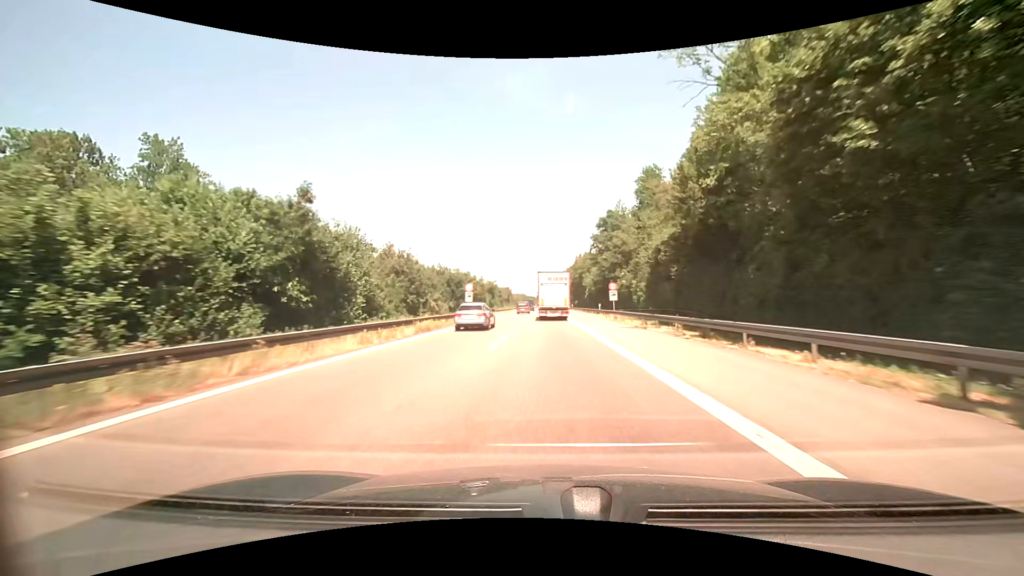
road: motorway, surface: asphalt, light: Day
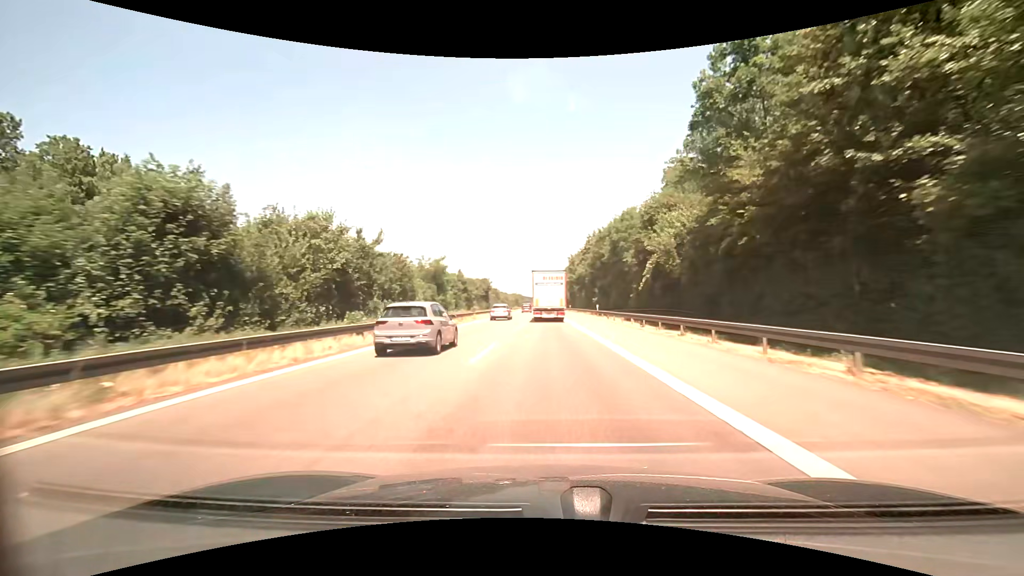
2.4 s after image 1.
(+0.2, +53.9) m; 0°
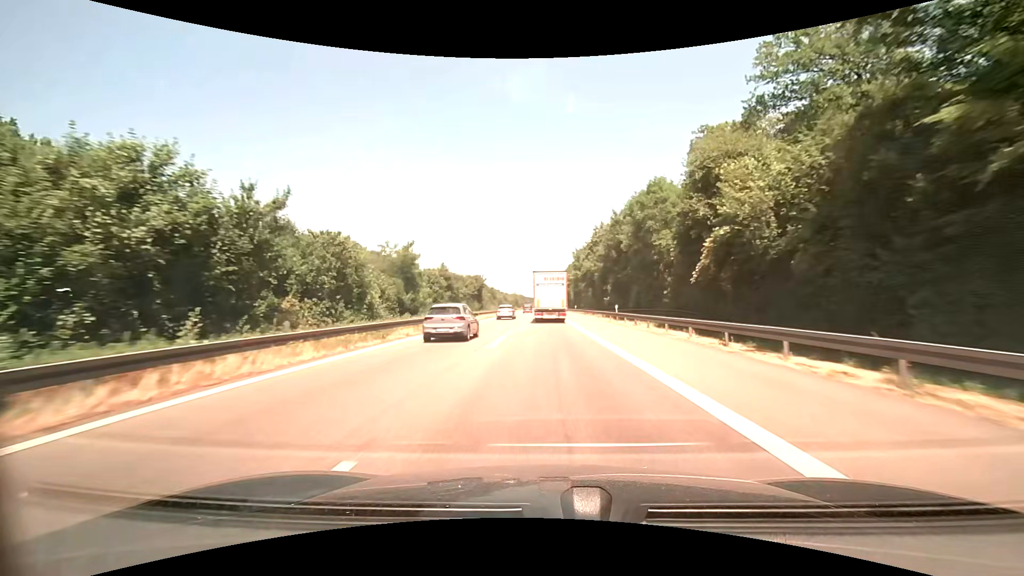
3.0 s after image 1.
(0.0, +13.2) m; 0°
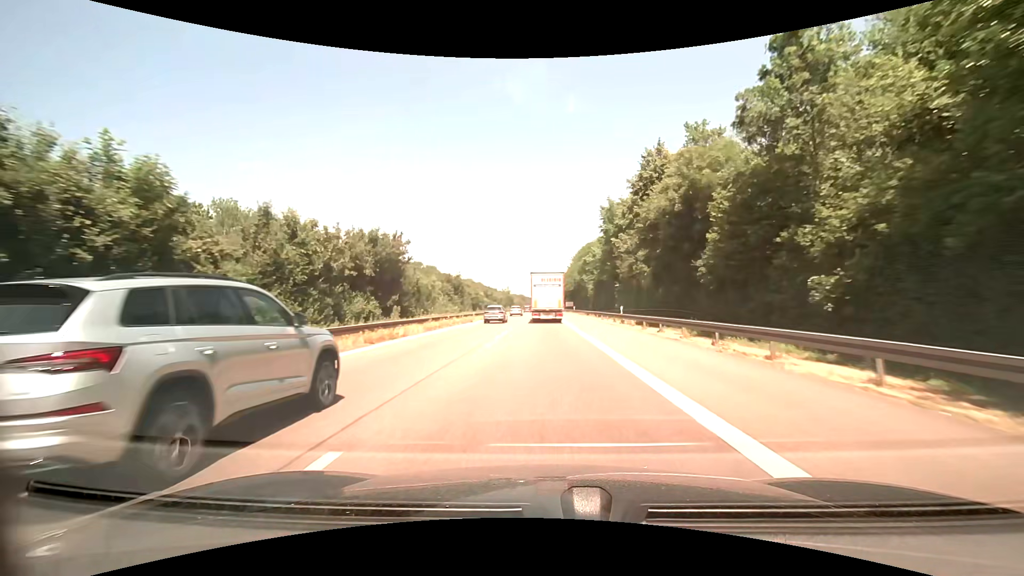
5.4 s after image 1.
(+0.1, +51.8) m; 0°
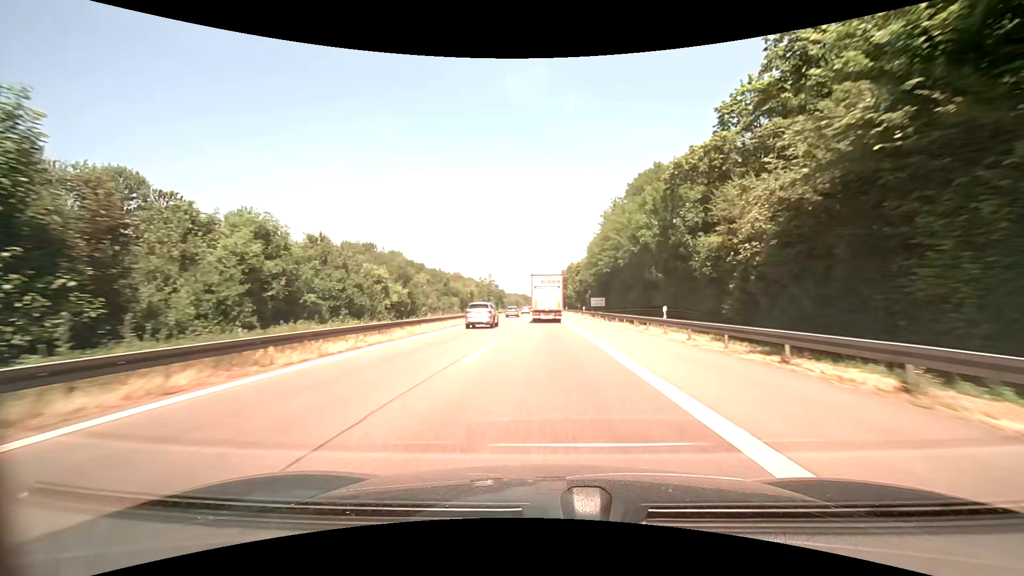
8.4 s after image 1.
(-0.1, +64.9) m; 0°
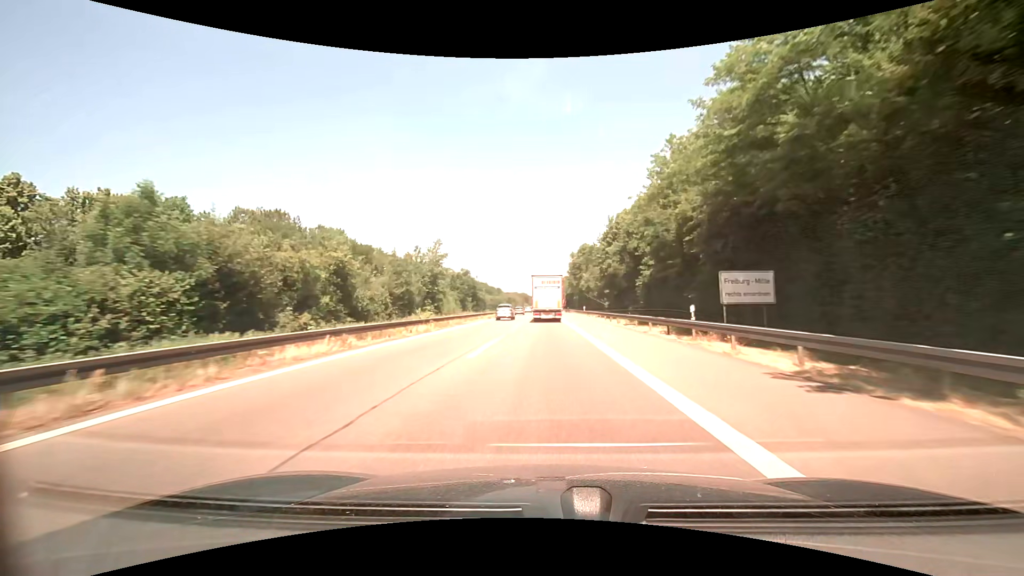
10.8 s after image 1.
(-0.1, +53.1) m; 0°
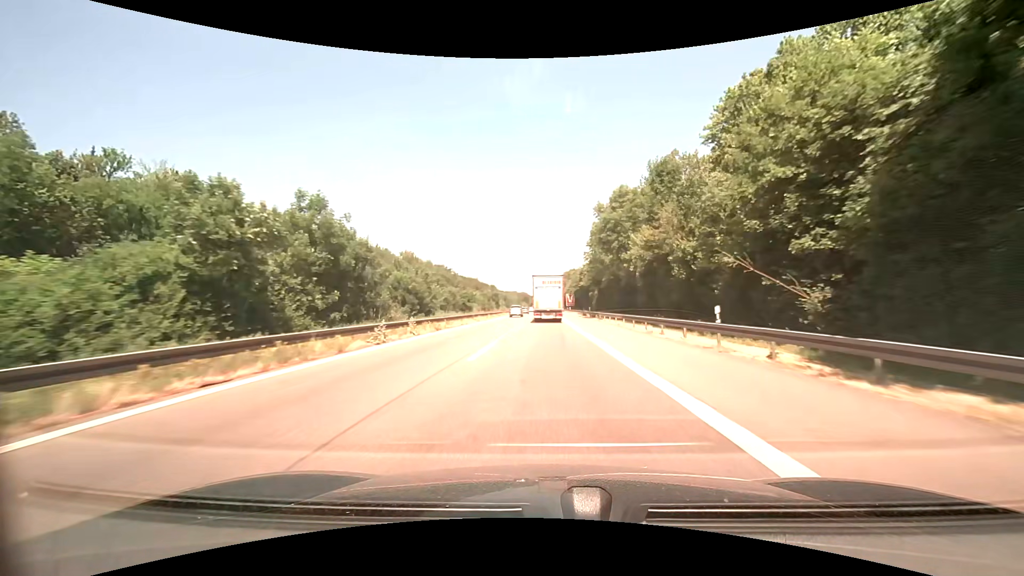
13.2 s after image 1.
(-0.2, +54.6) m; 0°
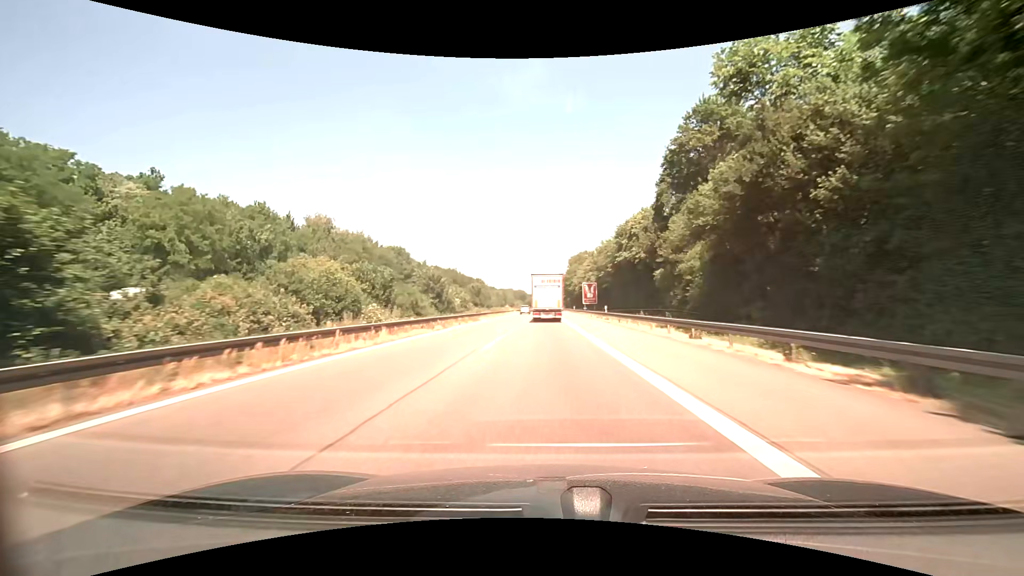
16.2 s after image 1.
(+0.1, +69.0) m; 0°
(0, +10) (0, +20) (0, +30) (0, +40) (0, +50) (0, +60) (0, +70) (0, +80) (0, +90) (0, +100) m
